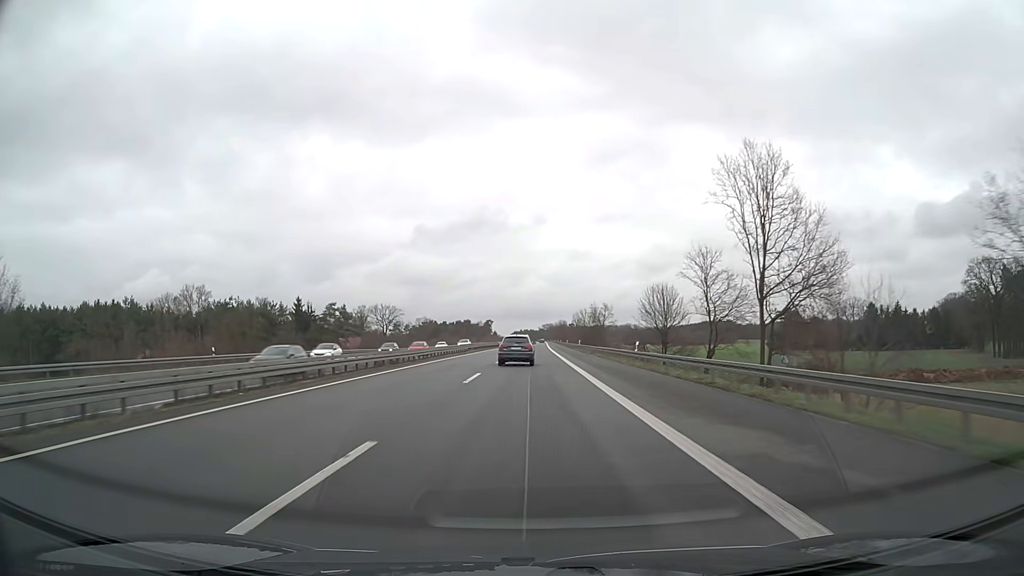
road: motorway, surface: asphalt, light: Day
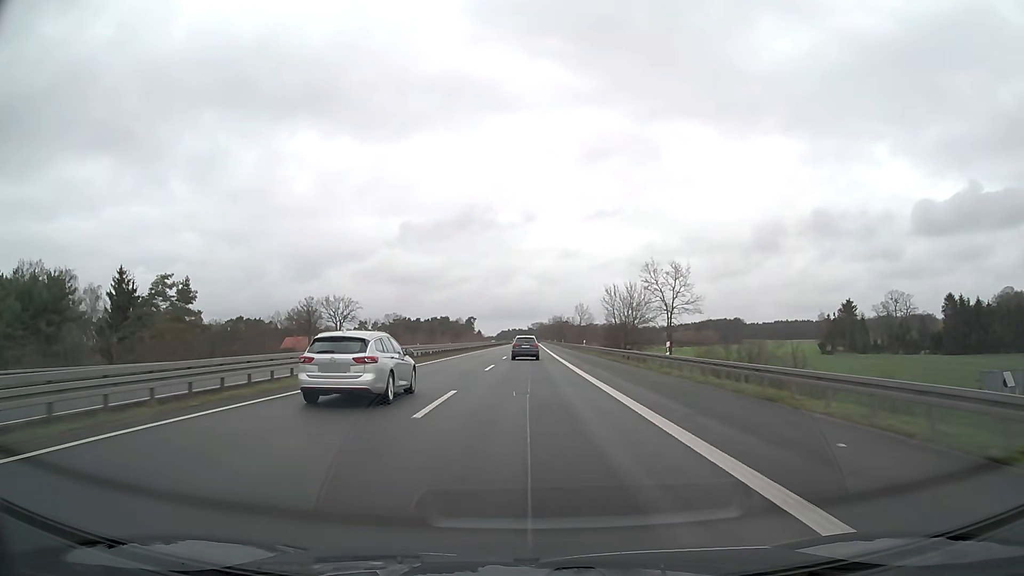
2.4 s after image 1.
(+0.4, +63.4) m; +1°
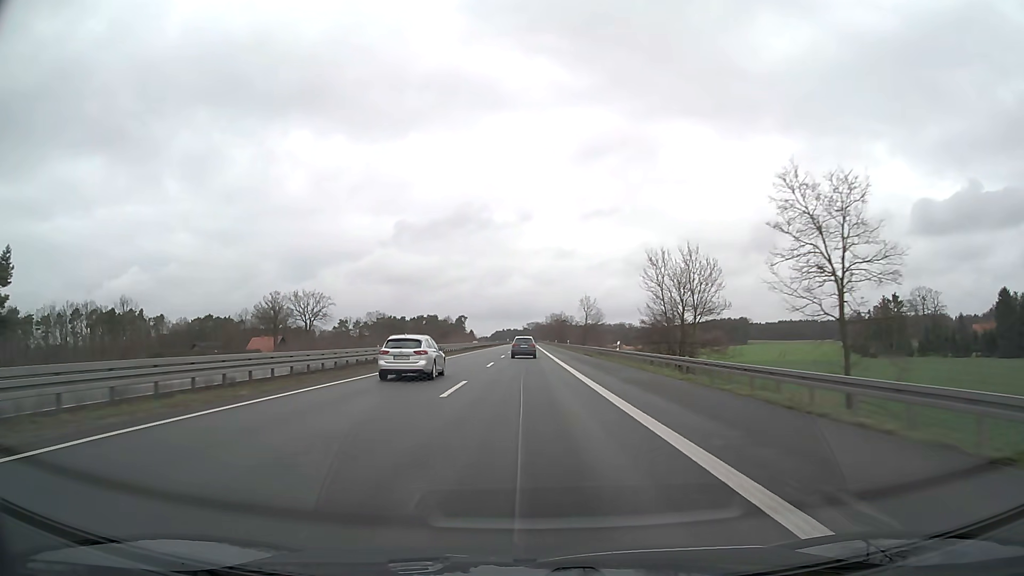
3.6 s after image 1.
(+0.1, +31.7) m; 0°
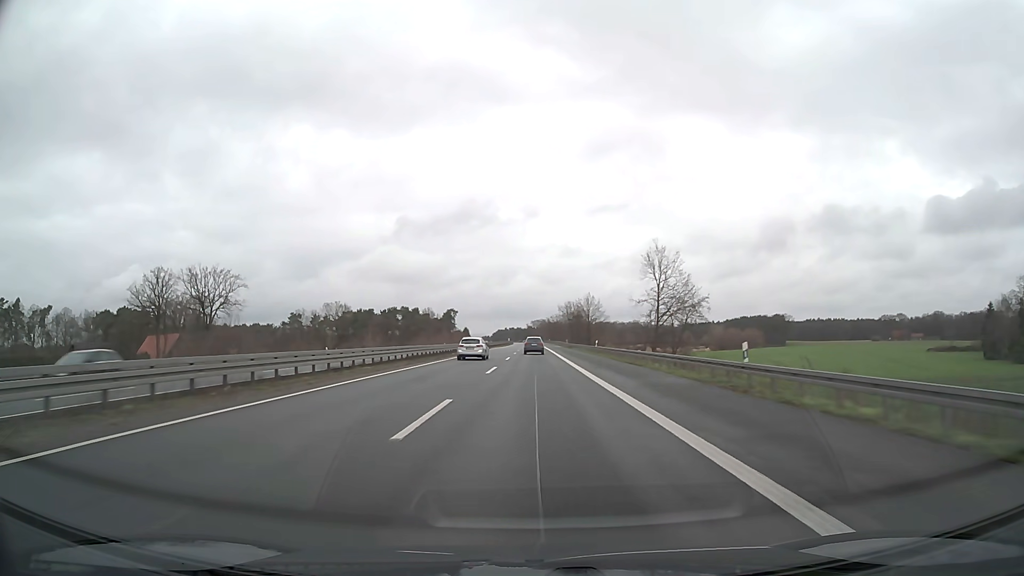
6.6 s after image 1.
(-0.2, +79.2) m; 0°
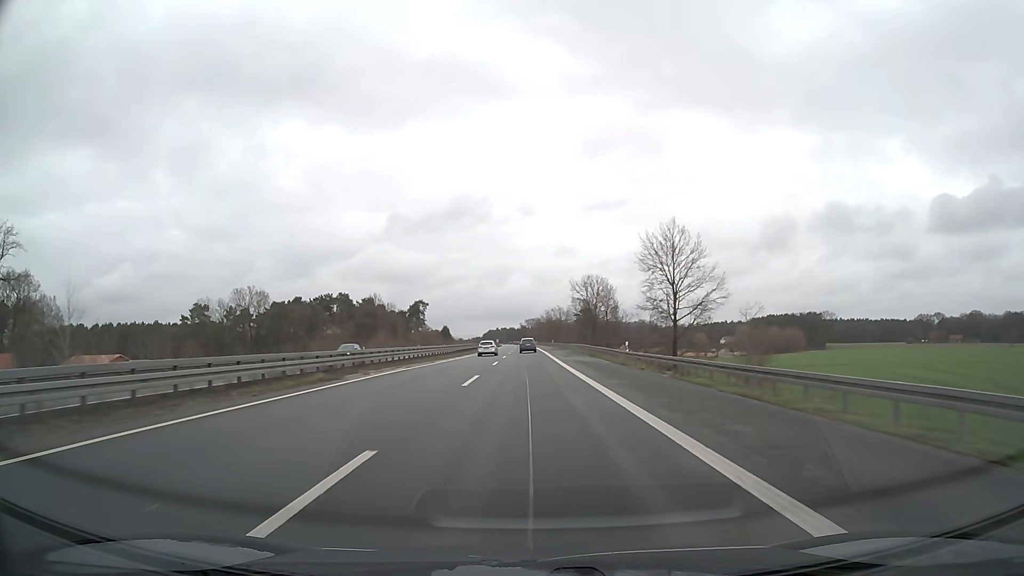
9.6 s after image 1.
(+0.6, +79.1) m; 0°
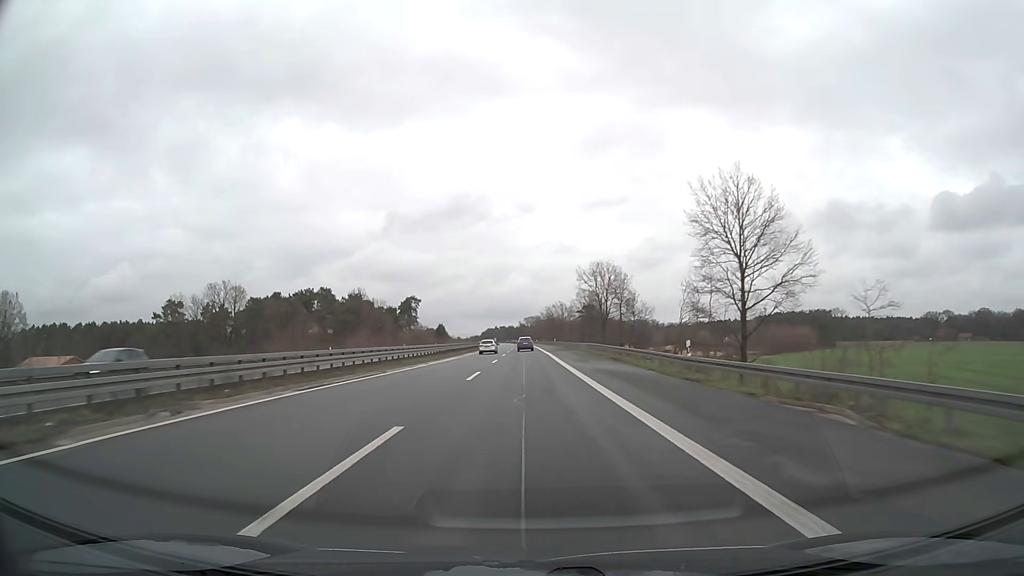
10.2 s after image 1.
(0.0, +15.8) m; 0°
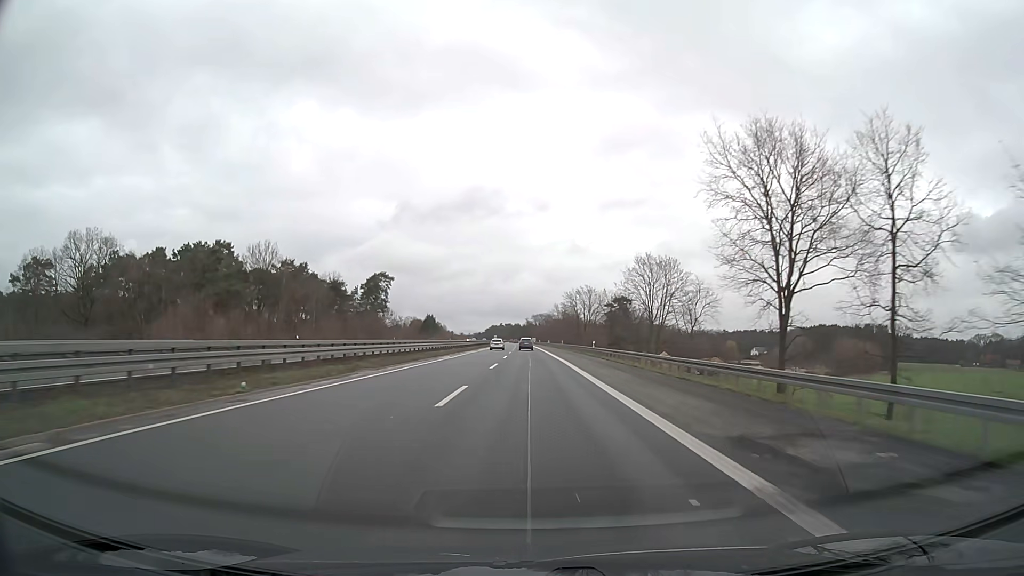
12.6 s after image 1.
(-0.5, +63.2) m; -1°
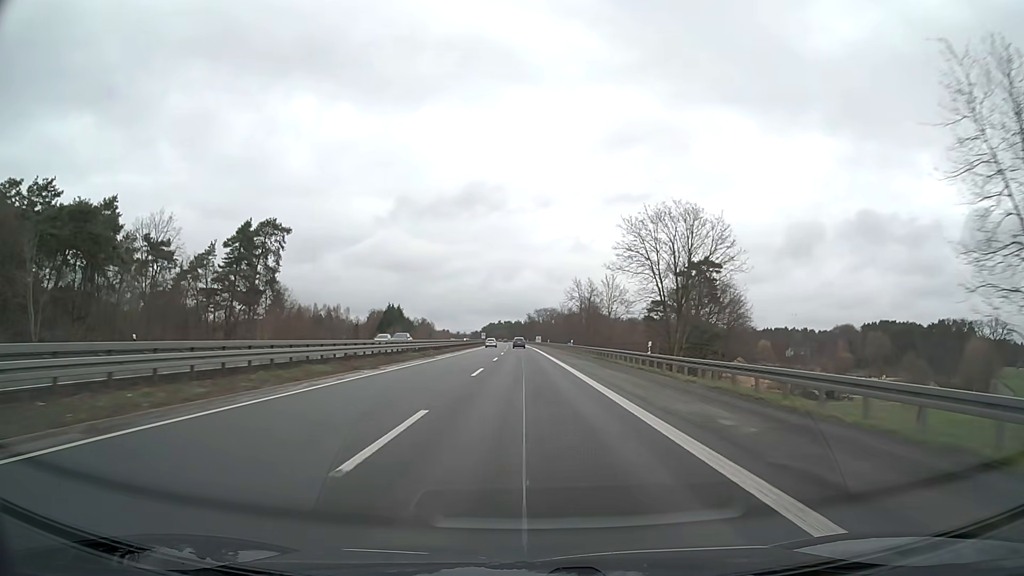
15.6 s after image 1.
(+0.1, +79.0) m; 0°
(0, +10) (0, +20) (0, +30) (0, +40) (0, +50) (0, +60) (0, +70) (-1, +80) (-1, +90) (-1, +100) m
